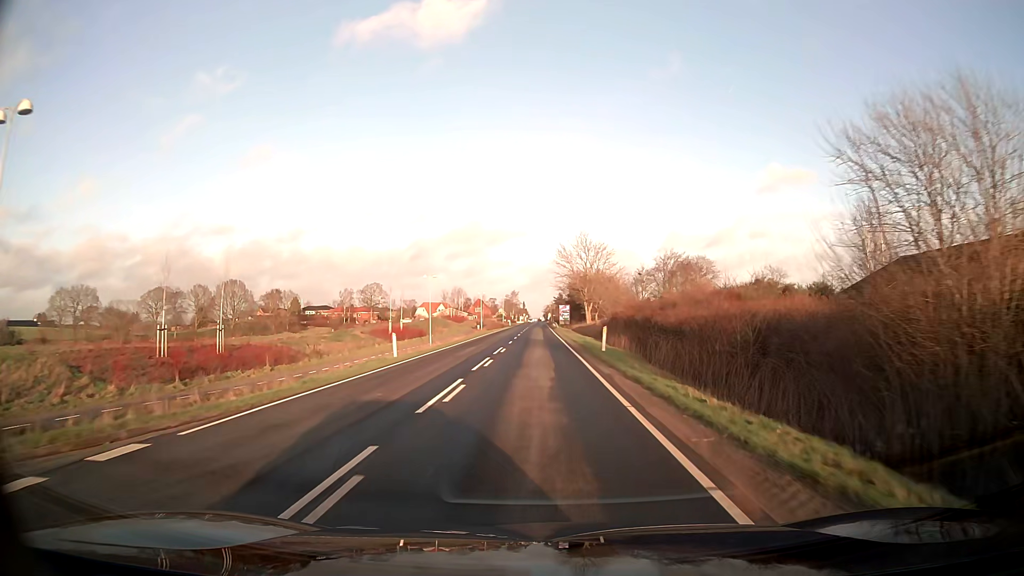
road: tertiary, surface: asphalt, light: Day
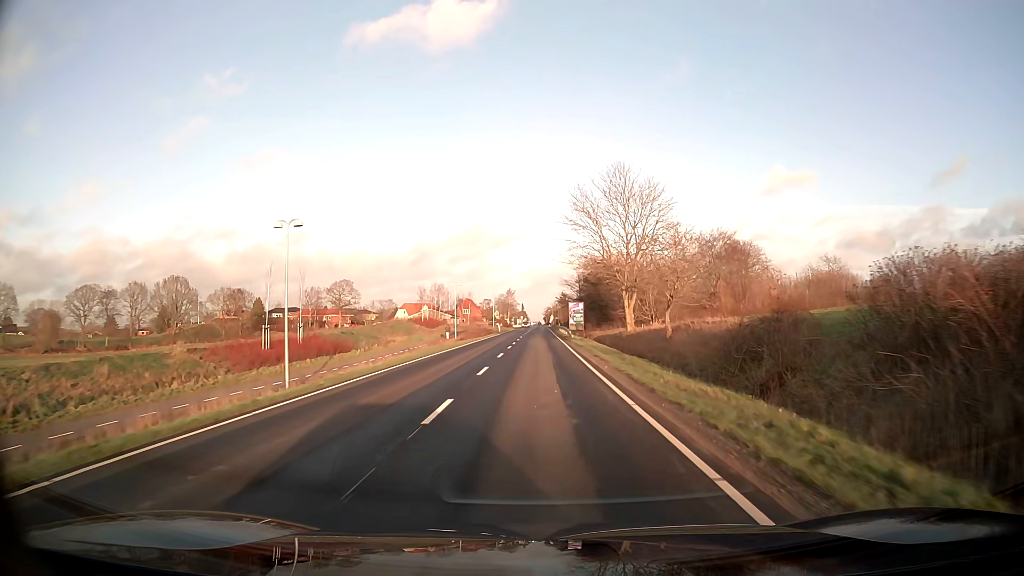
(-0.1, +35.4) m; 0°
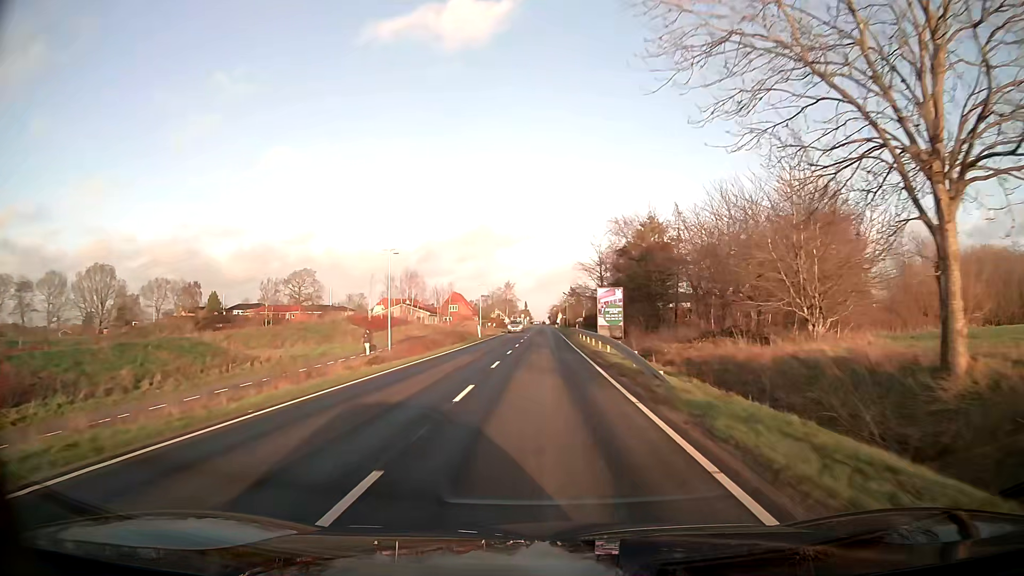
(0.0, +35.4) m; 0°
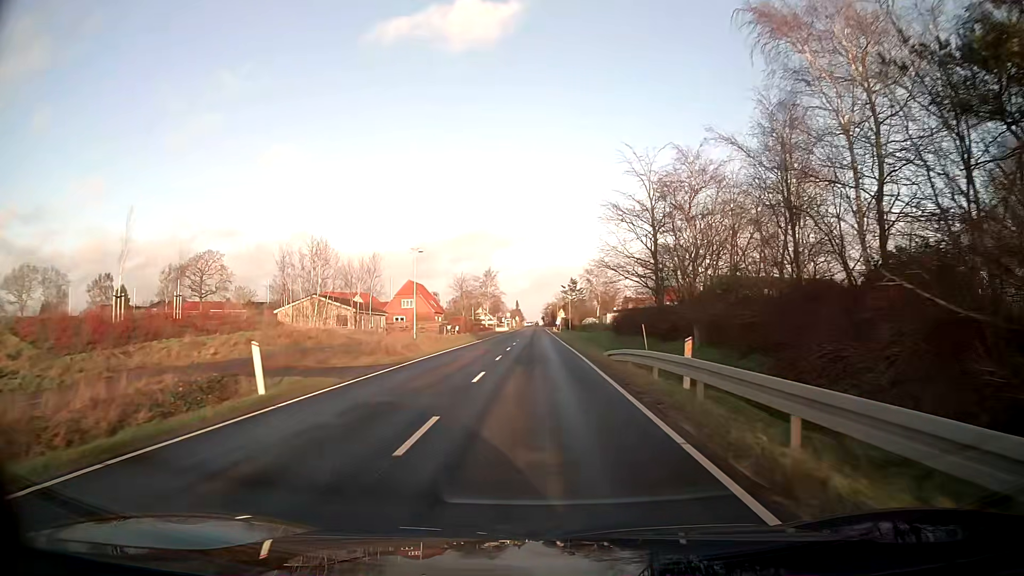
(+0.3, +44.3) m; 0°
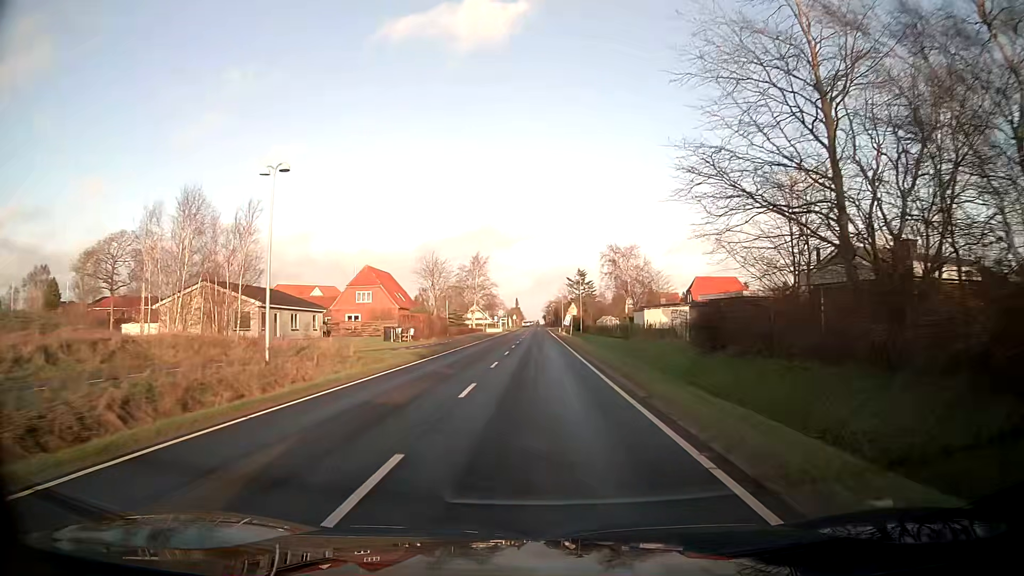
(0.0, +26.5) m; 0°
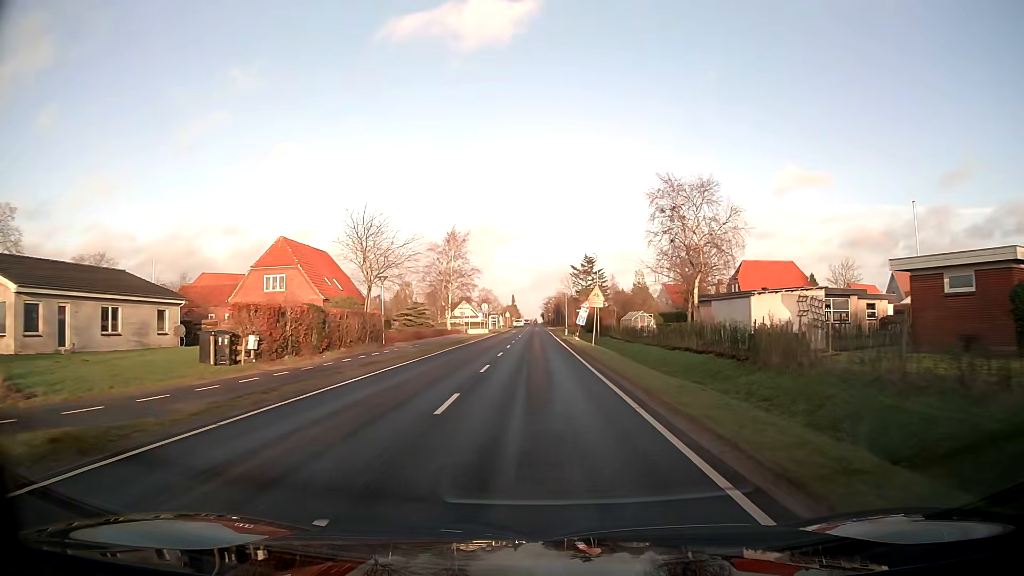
(+0.1, +26.1) m; 0°
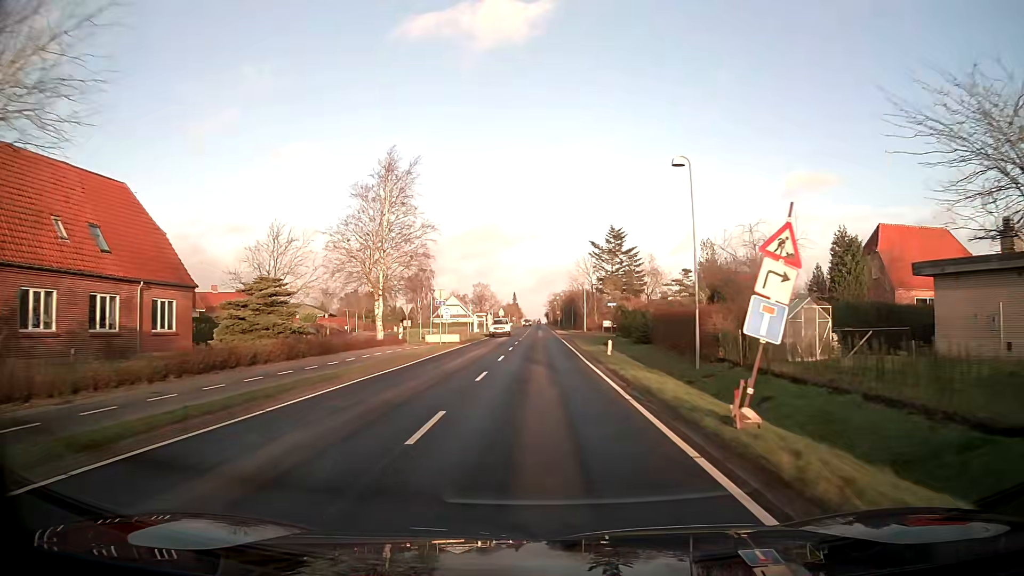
(-0.1, +34.1) m; 0°
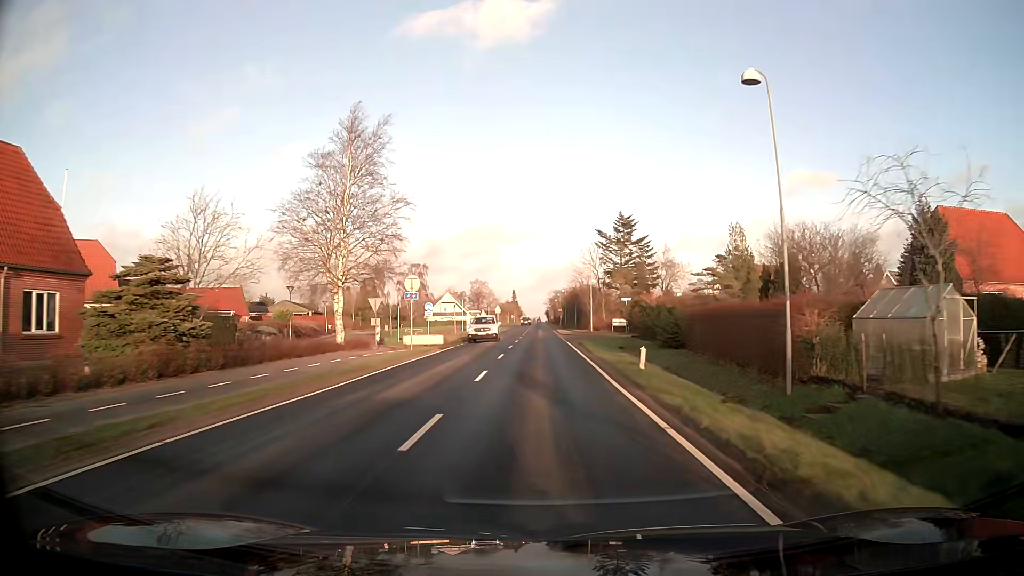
(0.0, +8.4) m; 0°
(0, +10) (0, +20) (0, +30) (0, +40) (0, +50) (0, +60) (0, +70) (0, +80) (0, +90) (0, +100) m
